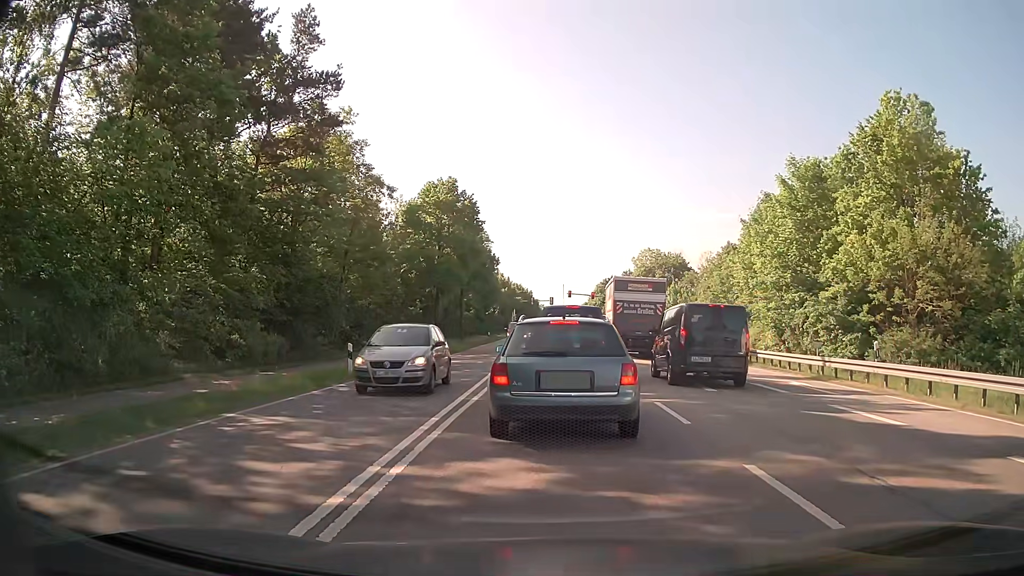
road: secondary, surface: asphalt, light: Day
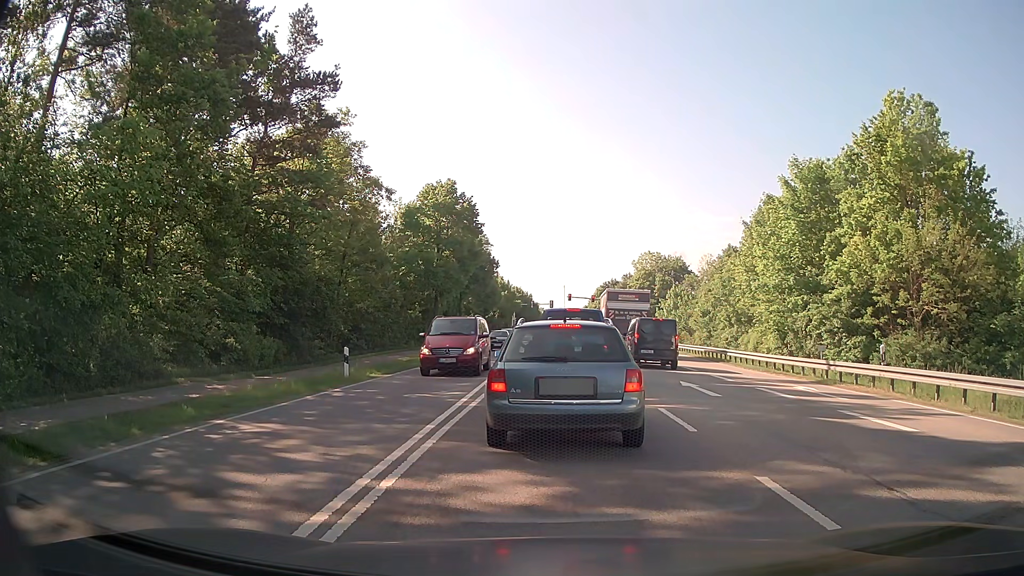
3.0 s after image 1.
(0.0, +0.5) m; 0°
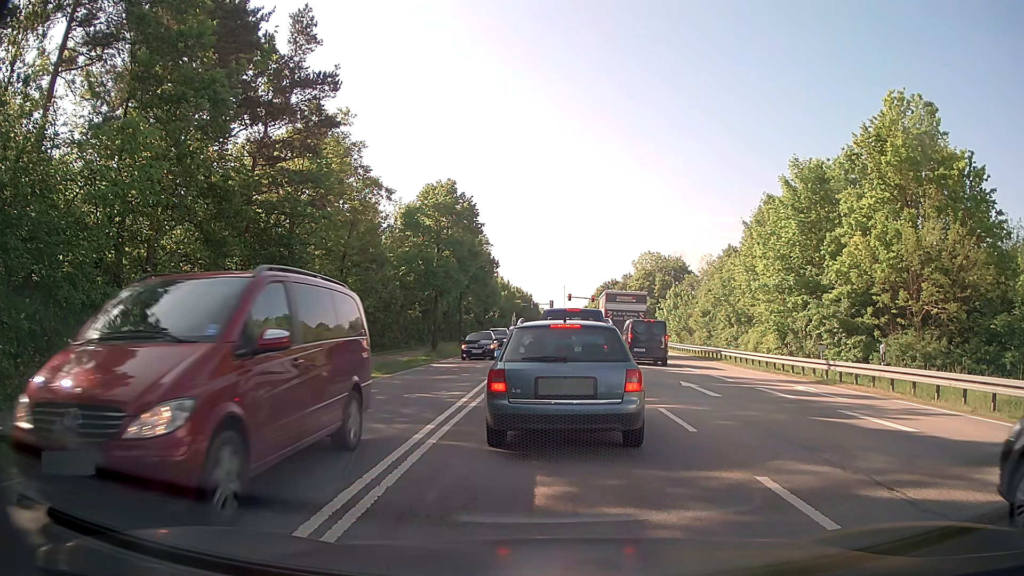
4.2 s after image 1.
(0.0, 0.0) m; 0°
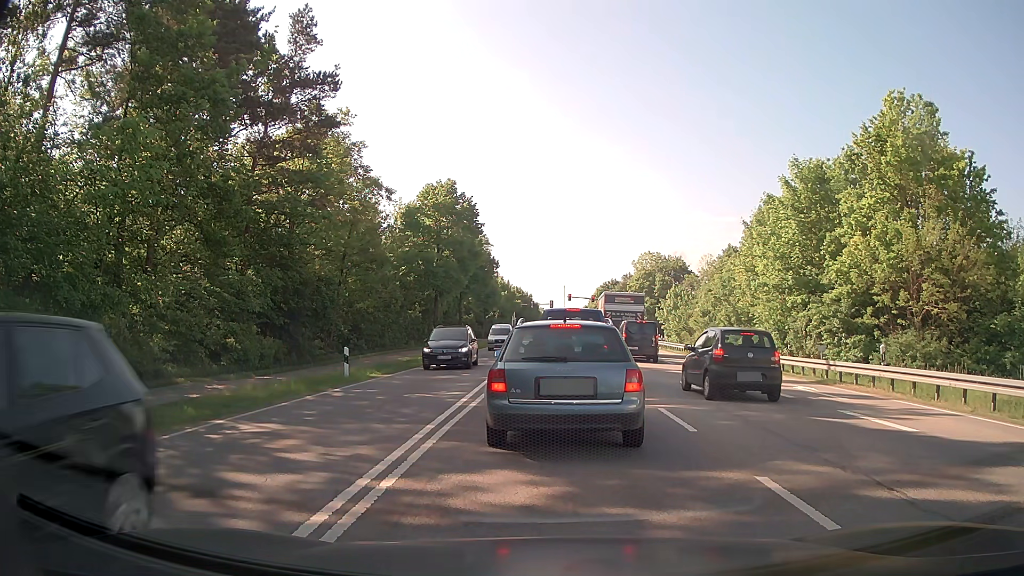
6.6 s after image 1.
(0.0, 0.0) m; 0°
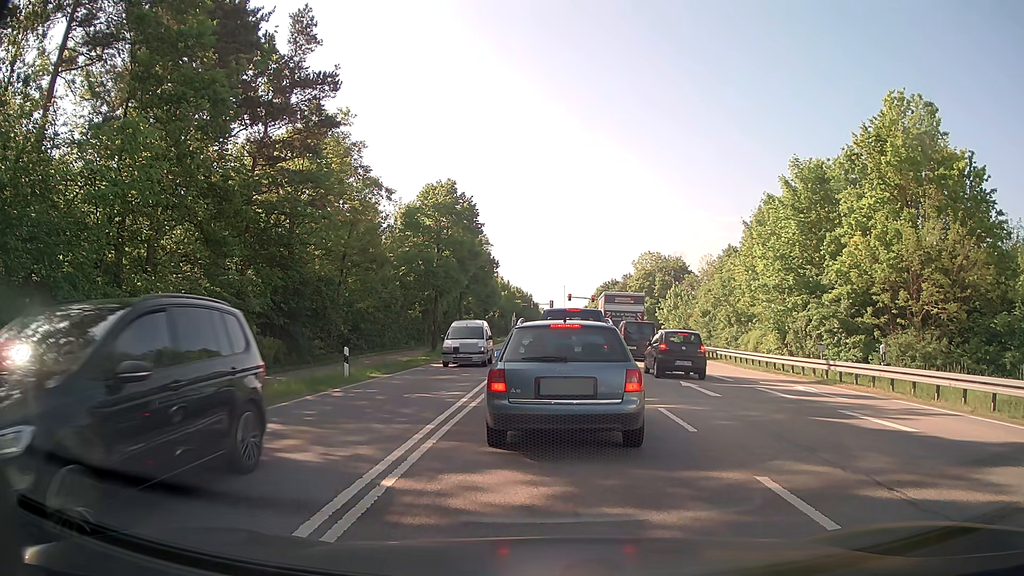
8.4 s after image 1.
(0.0, 0.0) m; 0°
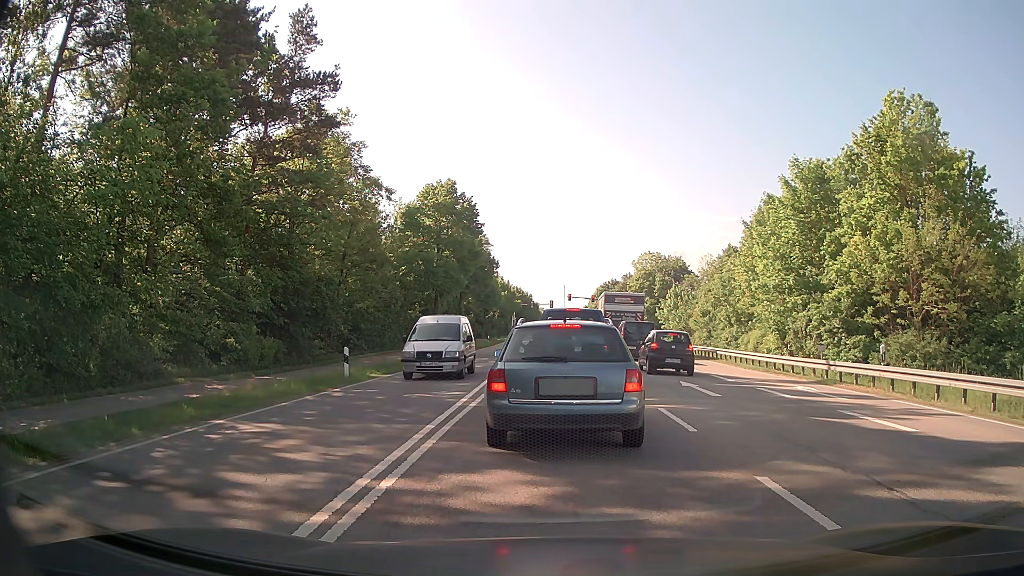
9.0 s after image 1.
(0.0, 0.0) m; 0°
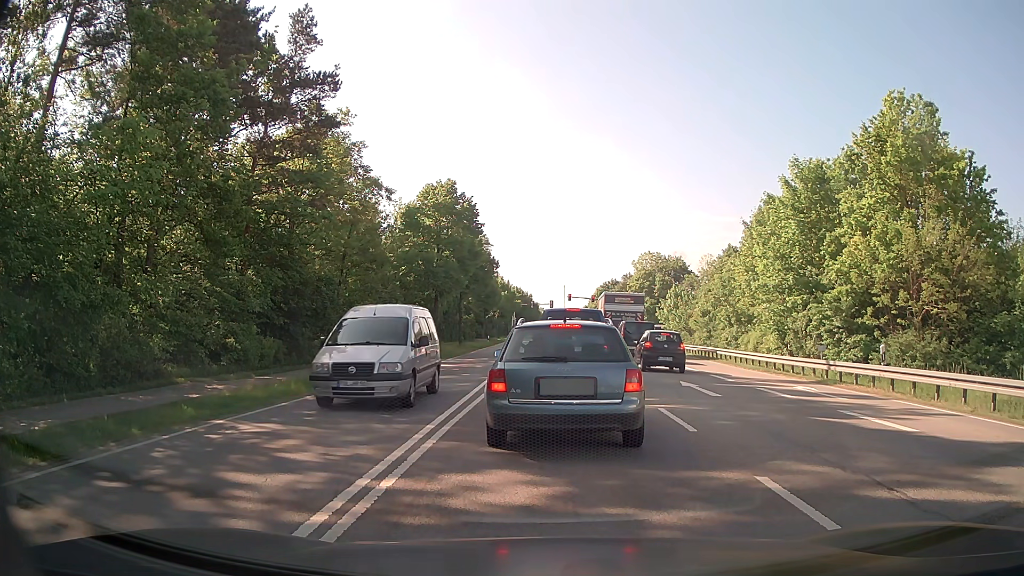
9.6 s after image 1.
(0.0, 0.0) m; 0°
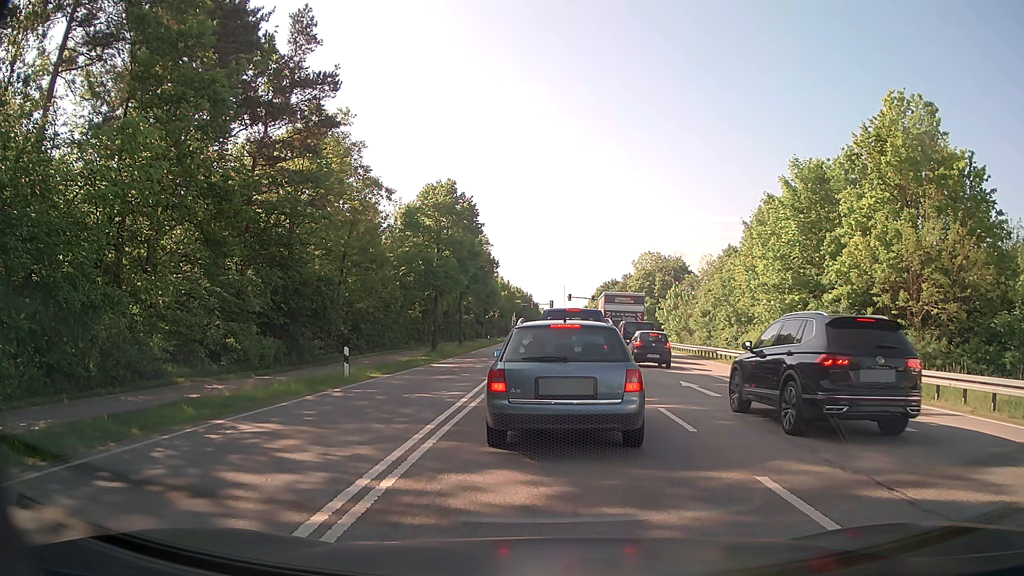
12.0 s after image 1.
(0.0, 0.0) m; 0°
(0, +10) (0, +20) (-1, +30) (0, +40) (0, +50) (0, +60) (0, +70) (0, +80) (0, +90) (0, +100) m
